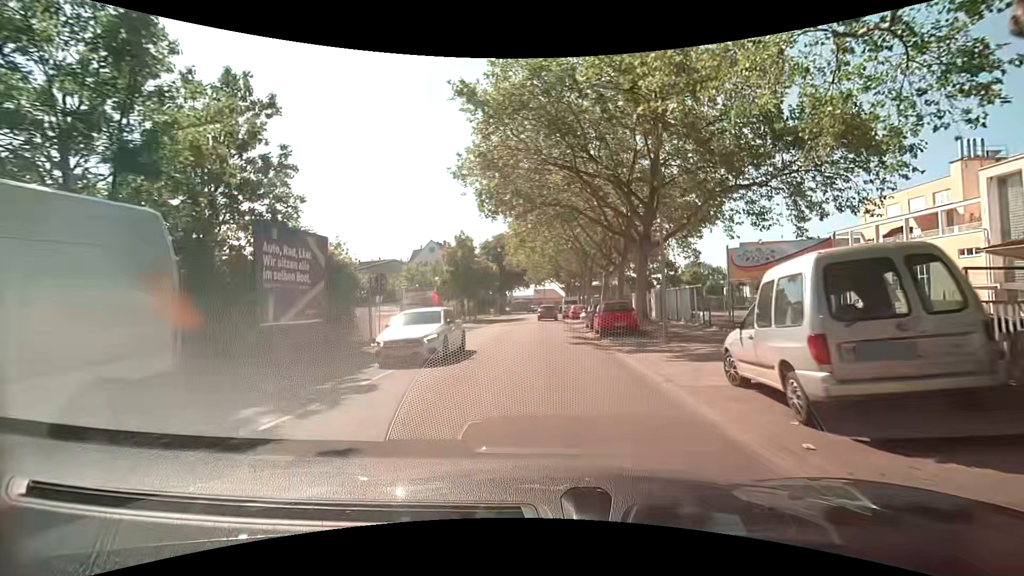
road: unclassified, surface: asphalt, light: Day
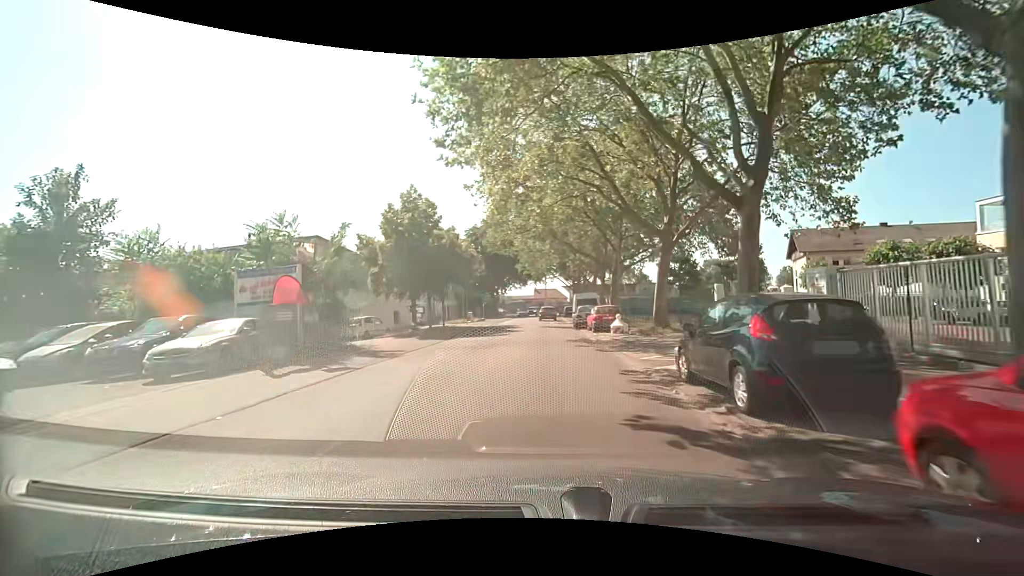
(+0.2, +20.6) m; 0°
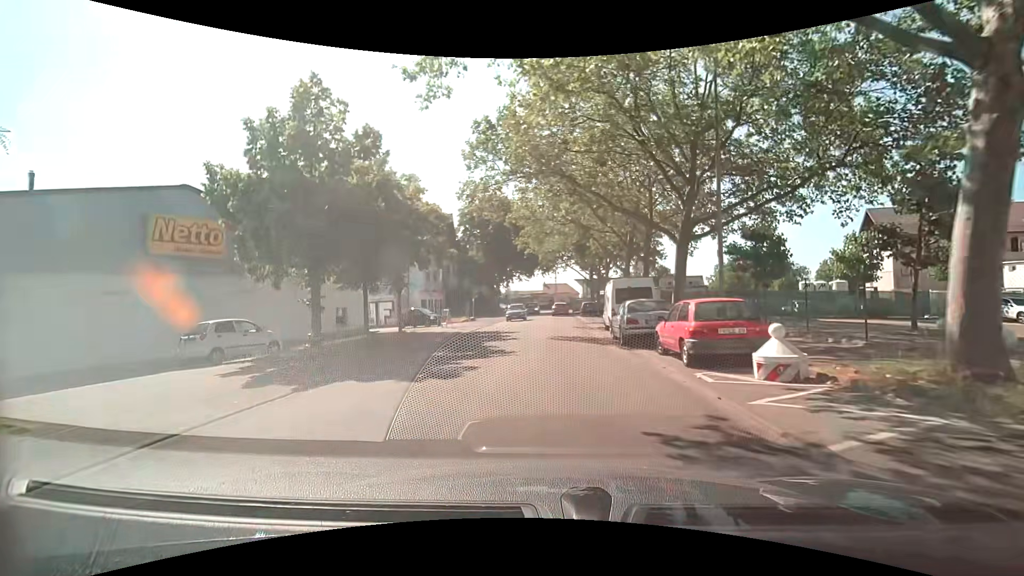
(-0.1, +15.5) m; -2°
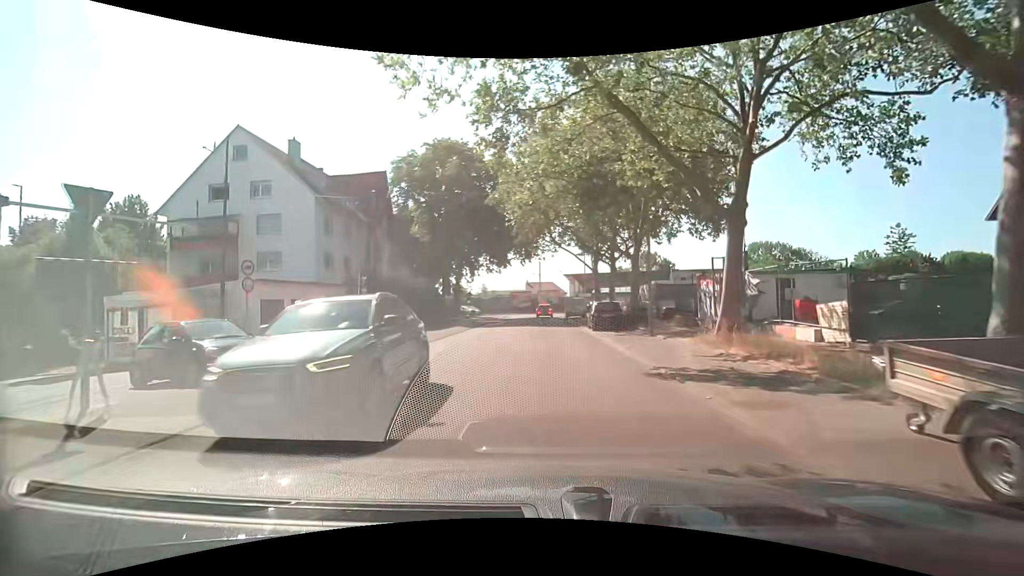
(+0.7, +24.5) m; +3°
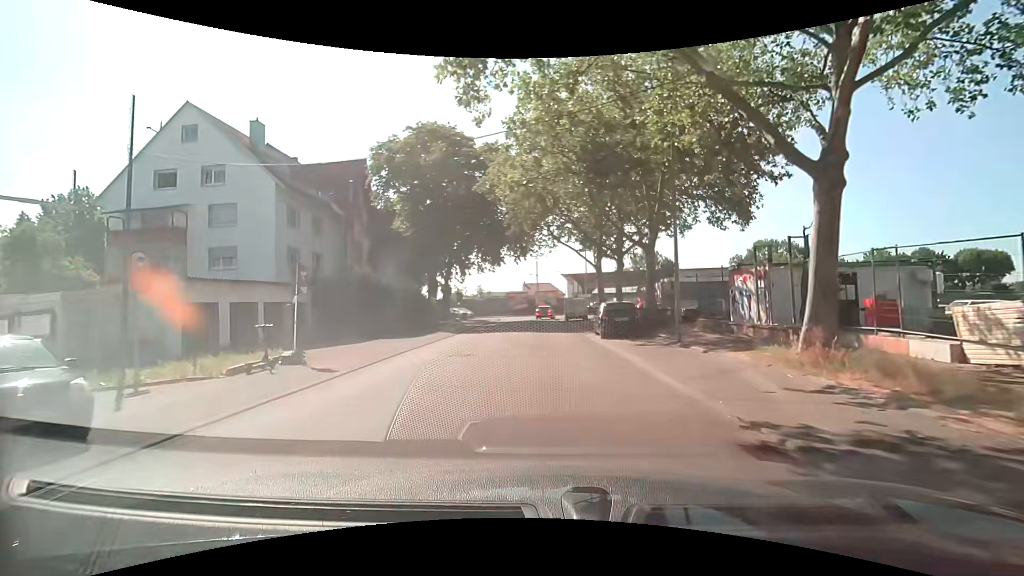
(0.0, +4.8) m; 0°
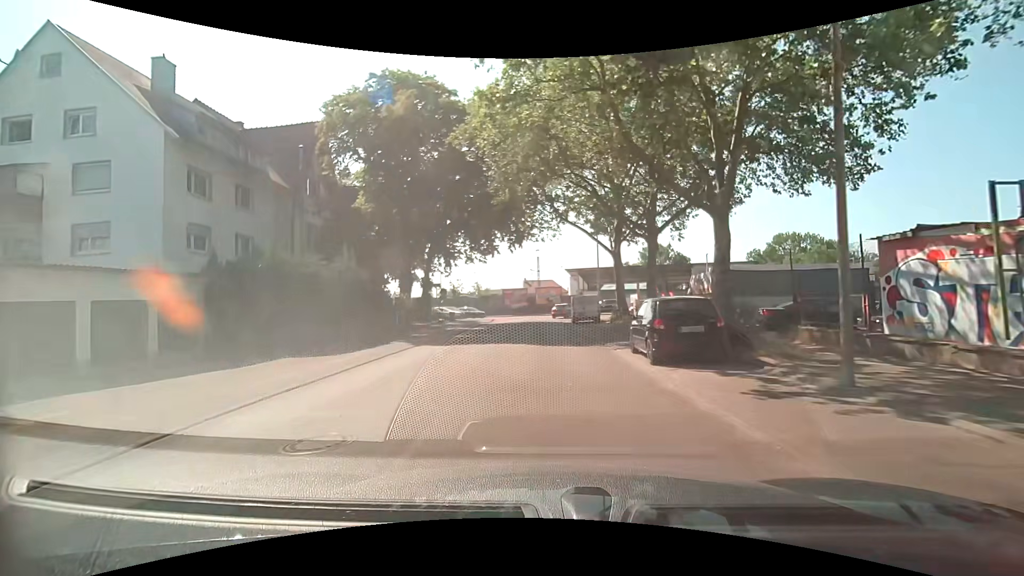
(0.0, +9.0) m; -1°
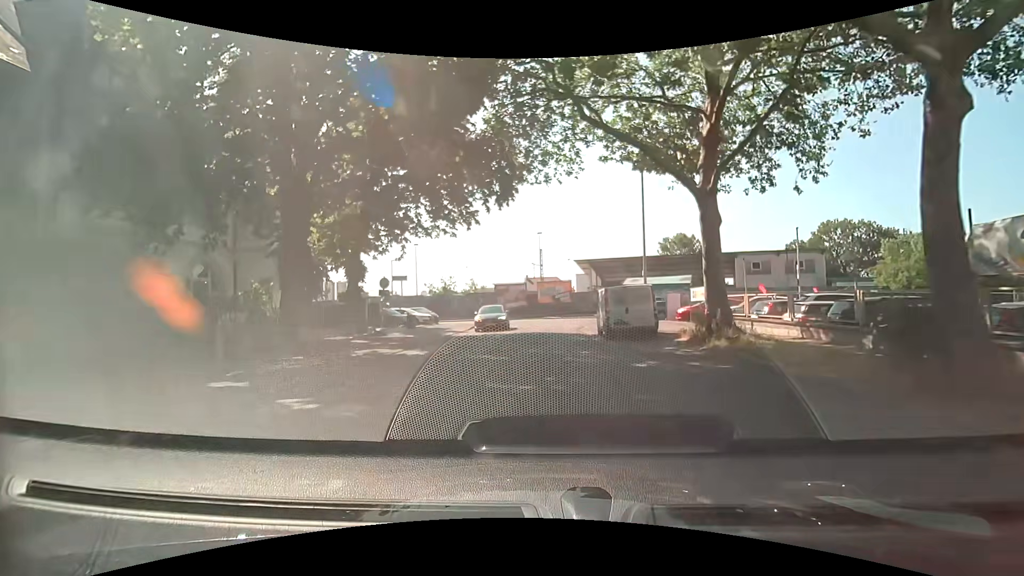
(+0.1, +16.2) m; 0°
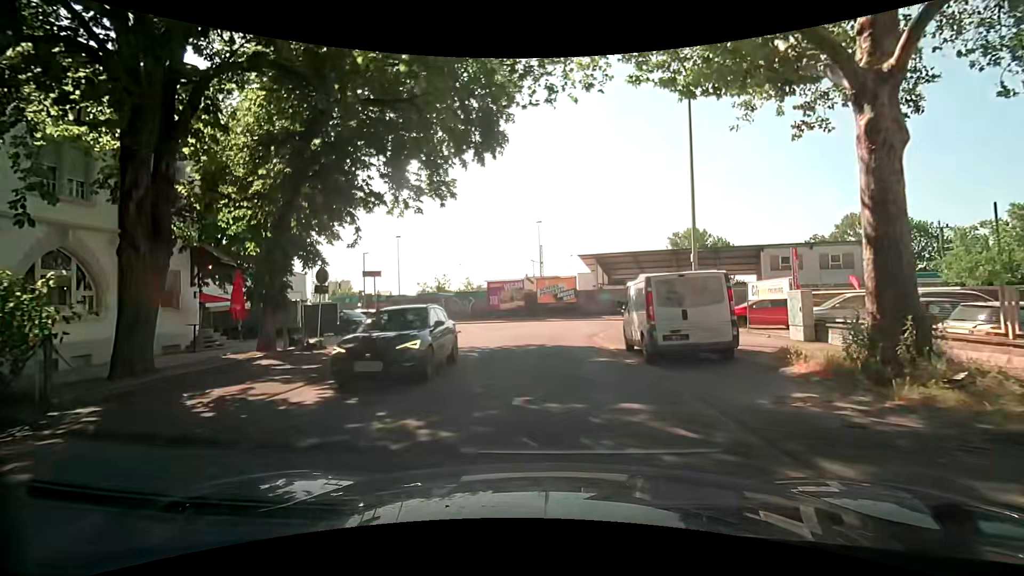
(0.0, +7.2) m; 0°
